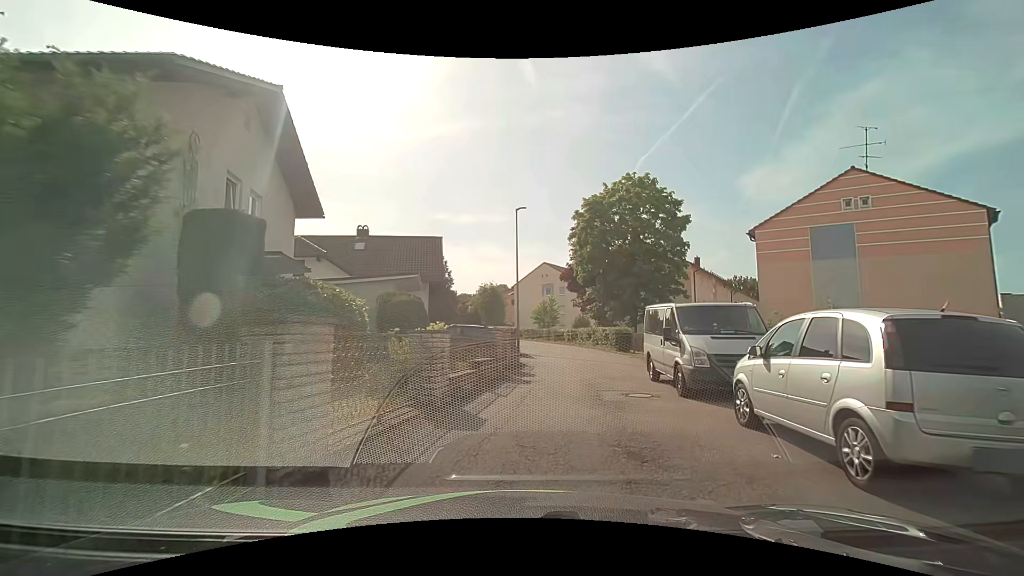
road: residential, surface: asphalt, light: Day
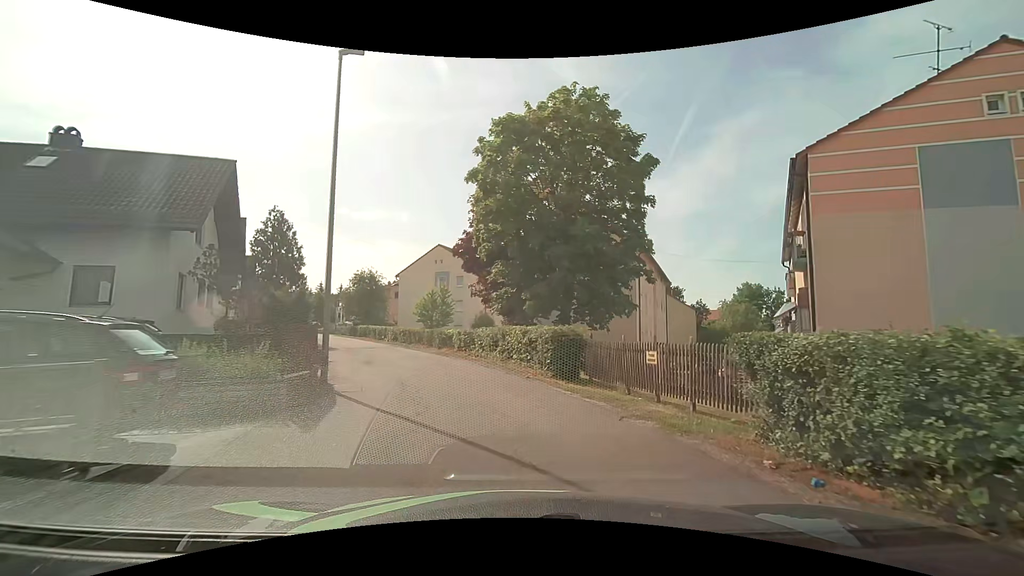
(+1.9, +16.3) m; +11°
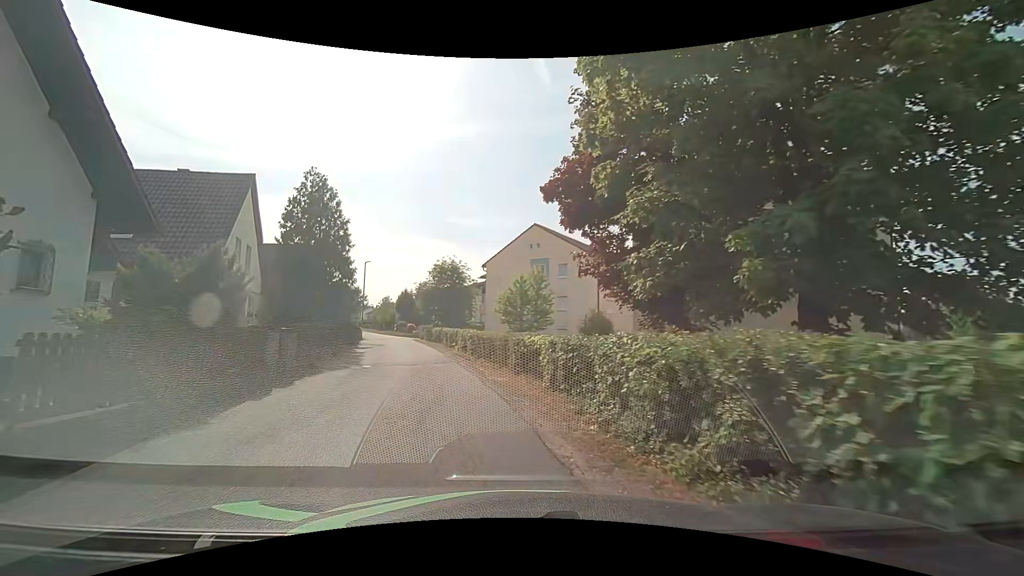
(-1.0, +14.4) m; -12°
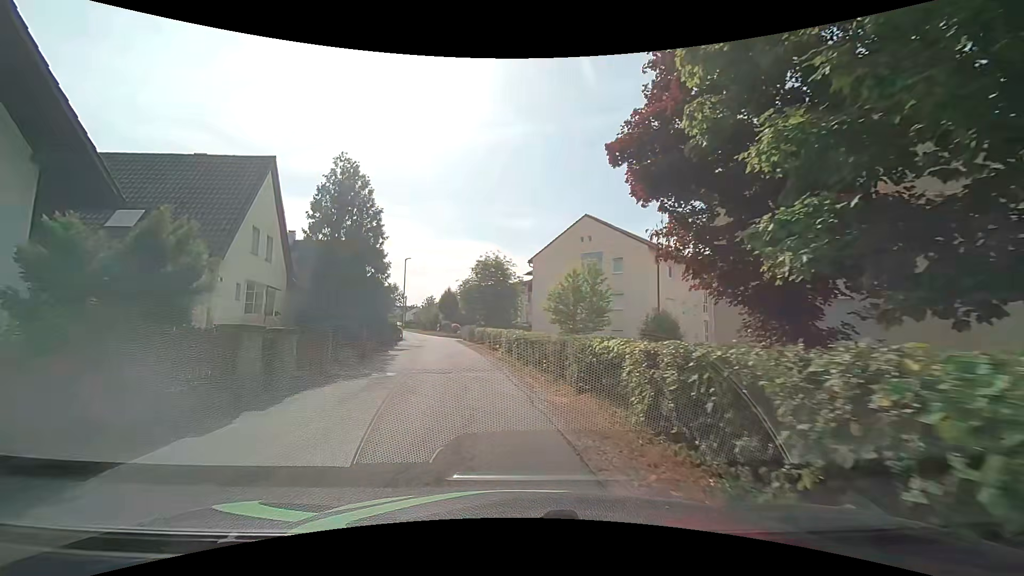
(-0.2, +3.8) m; -5°
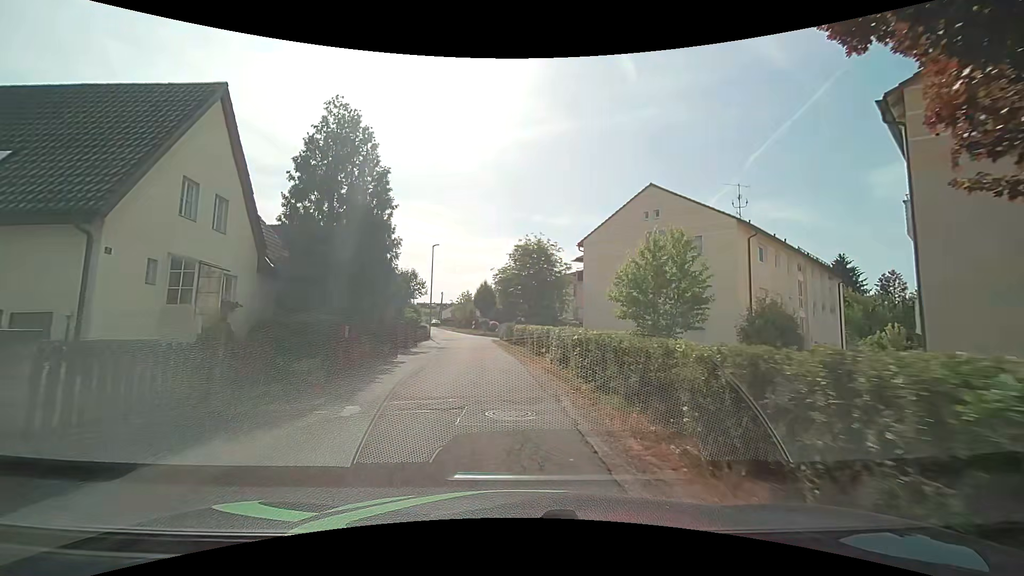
(-0.4, +7.8) m; -5°
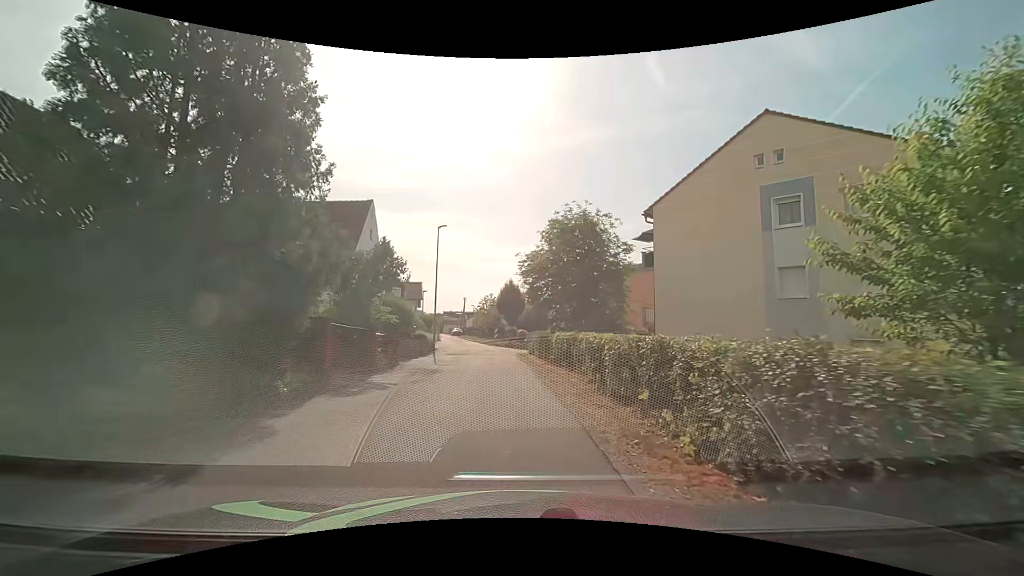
(-0.2, +11.8) m; -2°
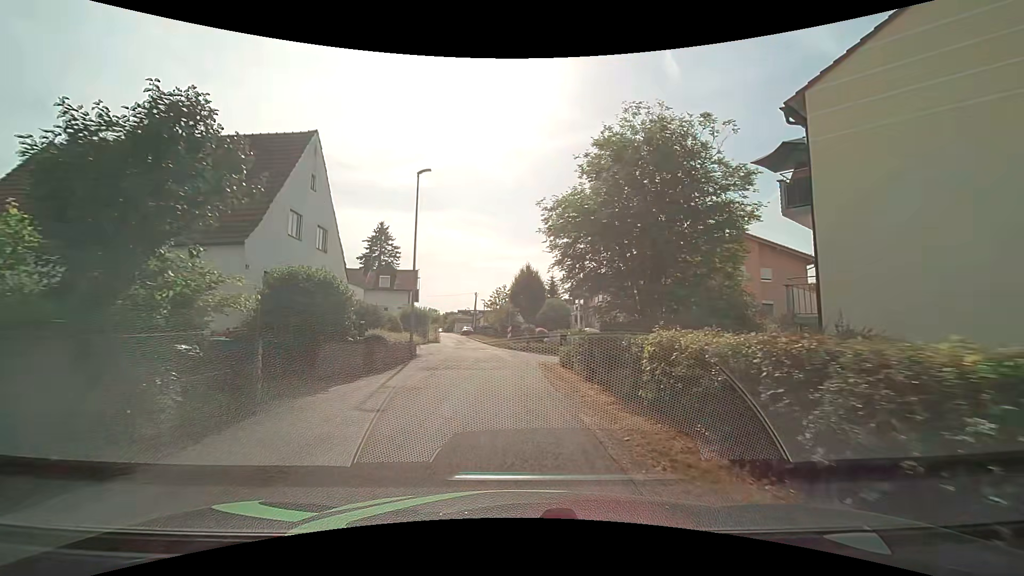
(-0.3, +11.7) m; -2°
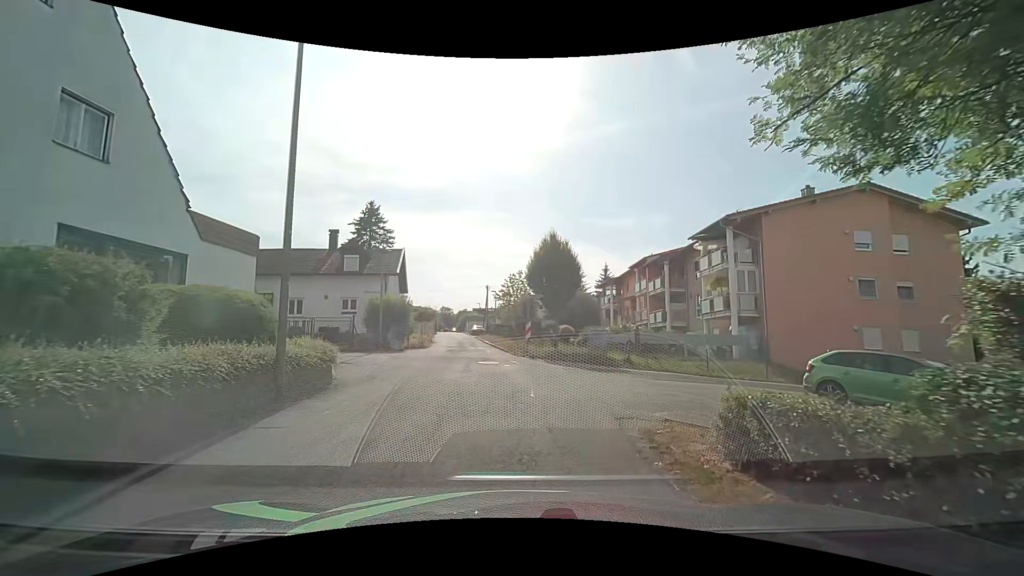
(-0.3, +12.7) m; -2°
(0, +10) (-1, +20) (-2, +30) (-4, +40) (-5, +50) (-6, +60) (-8, +69) (-9, +79) (-11, +89) (-12, +99) m
